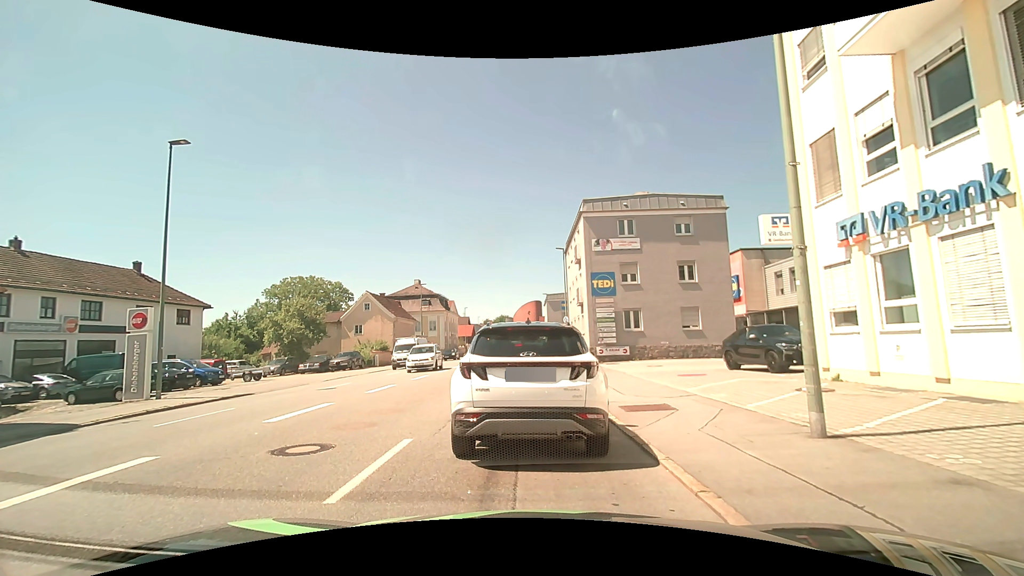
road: tertiary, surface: asphalt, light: Day
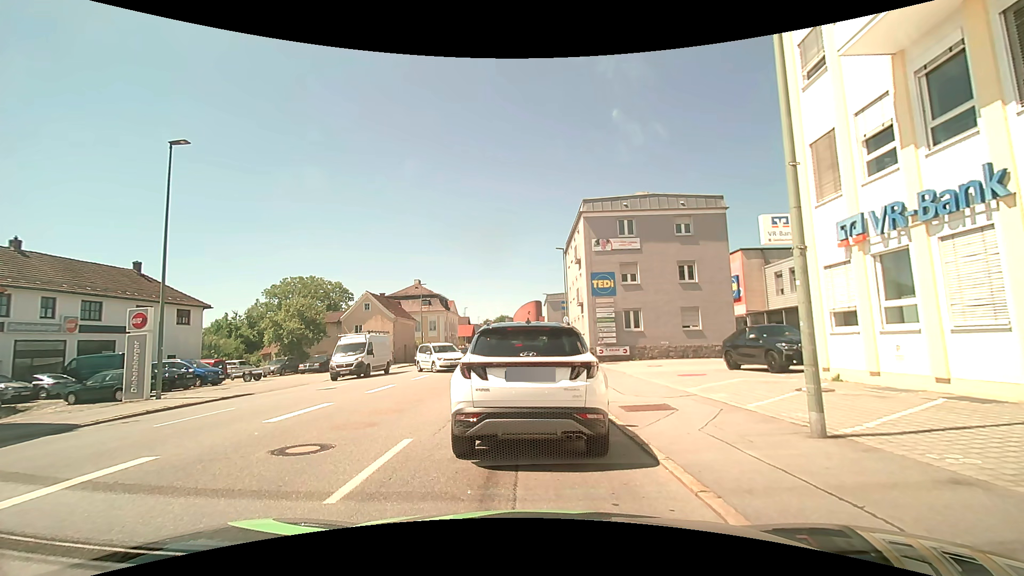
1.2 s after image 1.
(0.0, 0.0) m; 0°
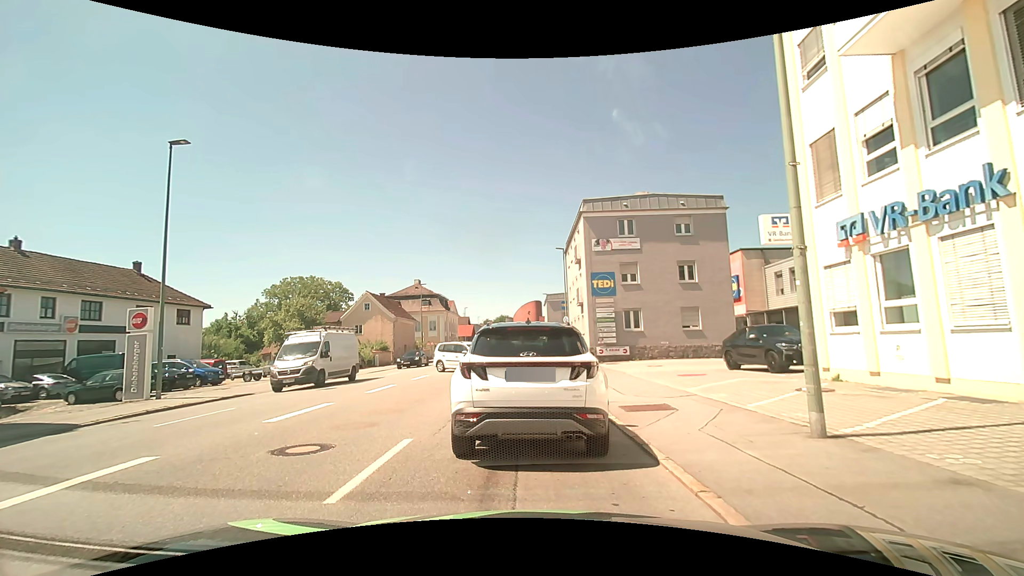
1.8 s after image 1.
(0.0, 0.0) m; 0°
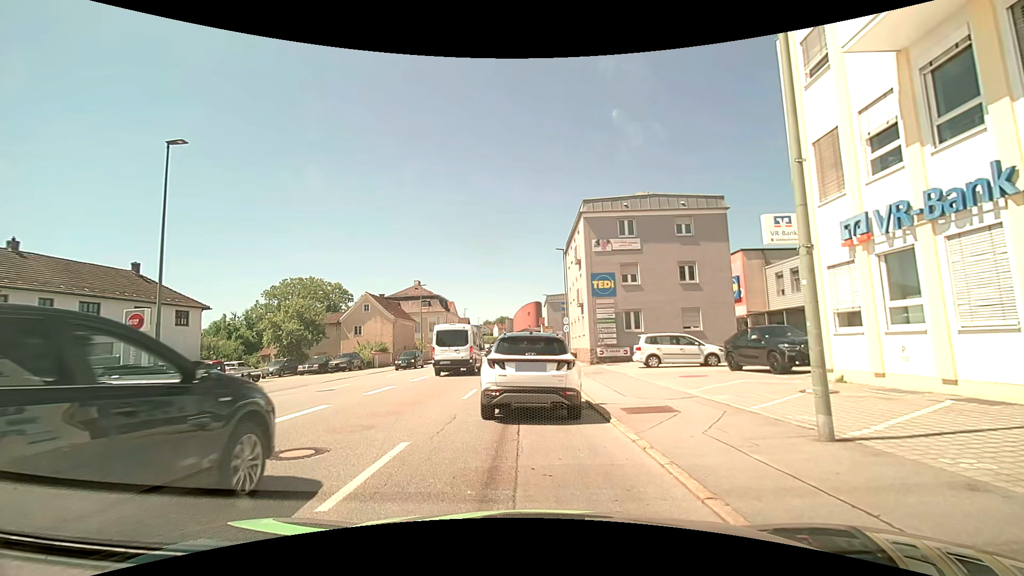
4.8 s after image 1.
(0.0, +0.1) m; 0°
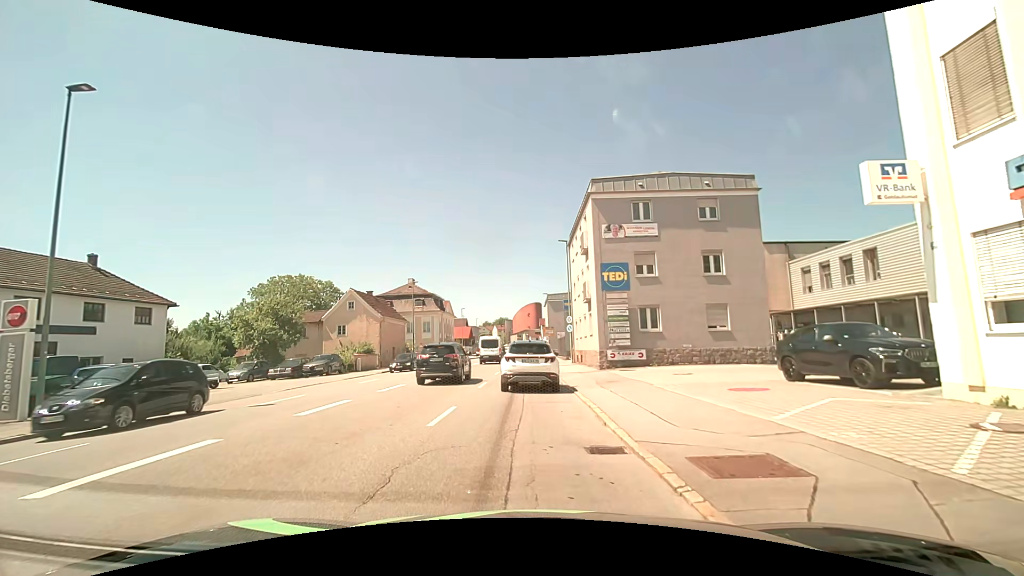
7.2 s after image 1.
(+0.1, +4.8) m; 0°
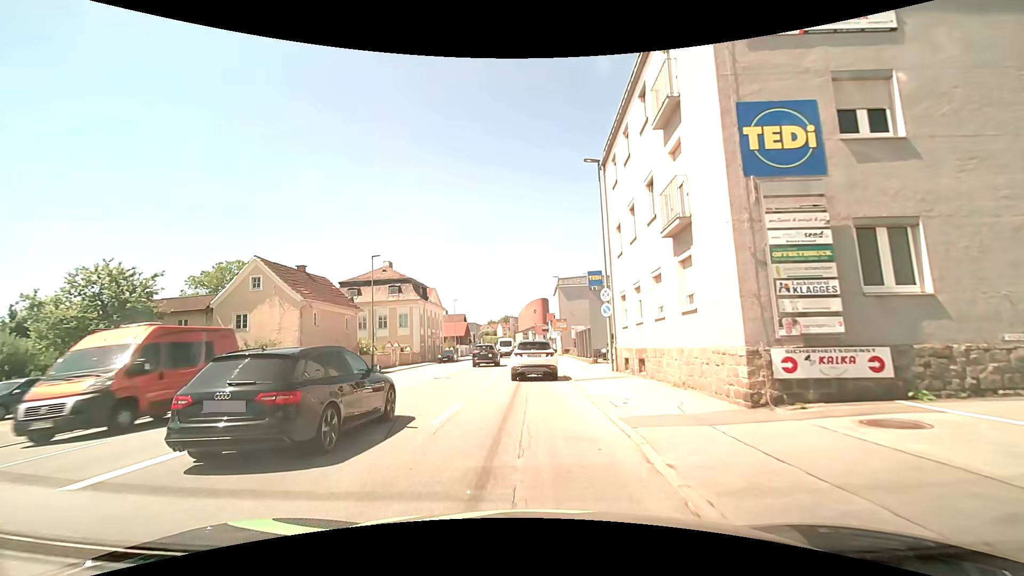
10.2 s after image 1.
(+0.2, +18.4) m; 0°
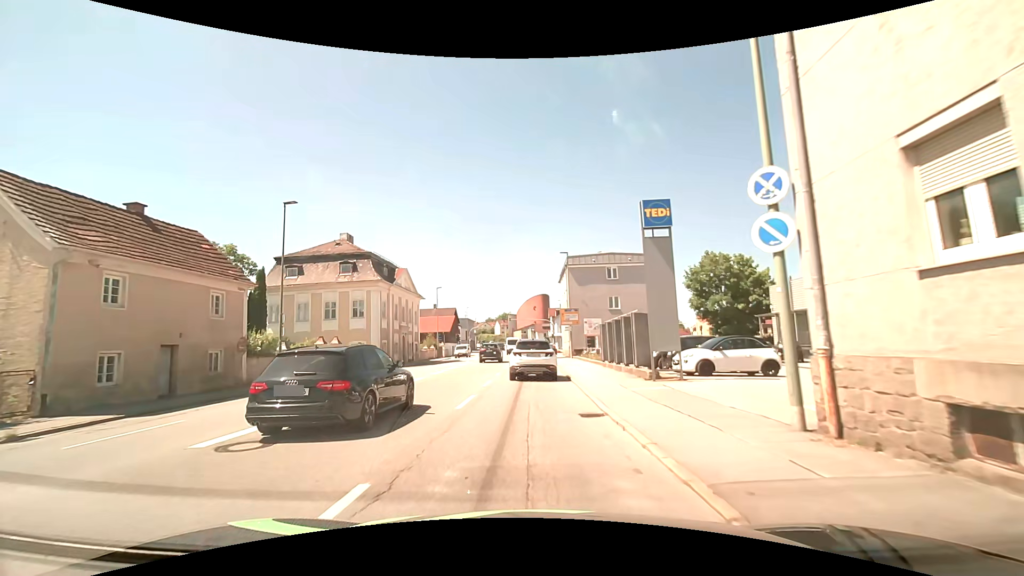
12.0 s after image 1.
(0.0, +16.3) m; 0°
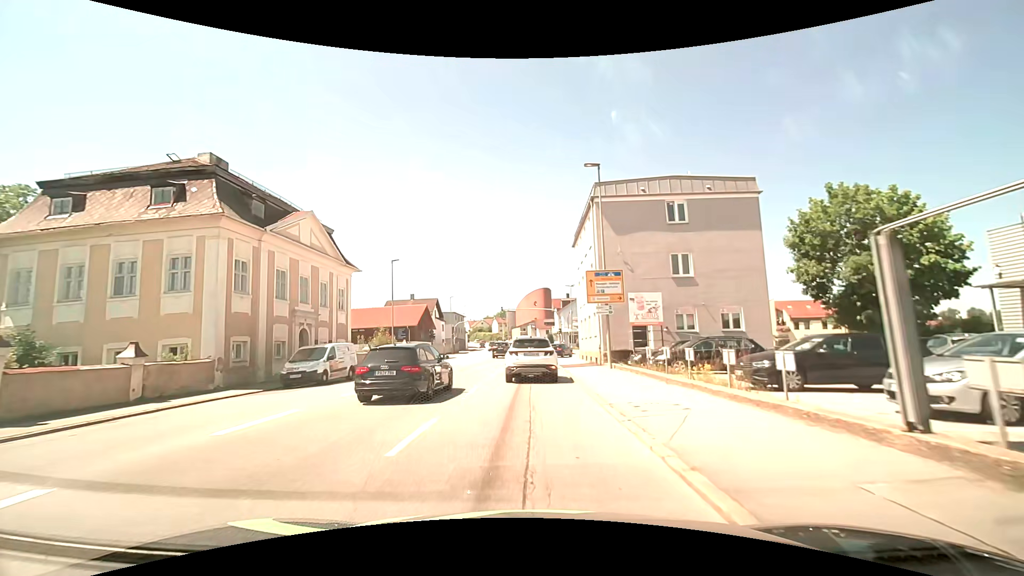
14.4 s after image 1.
(+0.2, +23.1) m; 0°
(0, +10) (0, +20) (0, +30) (+1, +40) (+1, +50) (+2, +60) (+2, +70) (+3, +80) (+3, +90) (+2, +100) m
